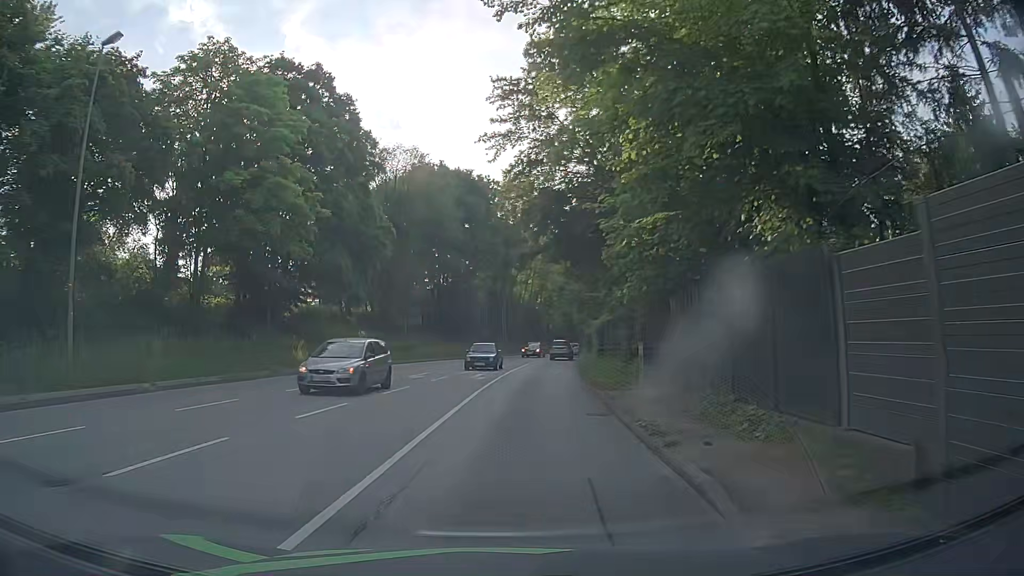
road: primary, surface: asphalt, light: Day
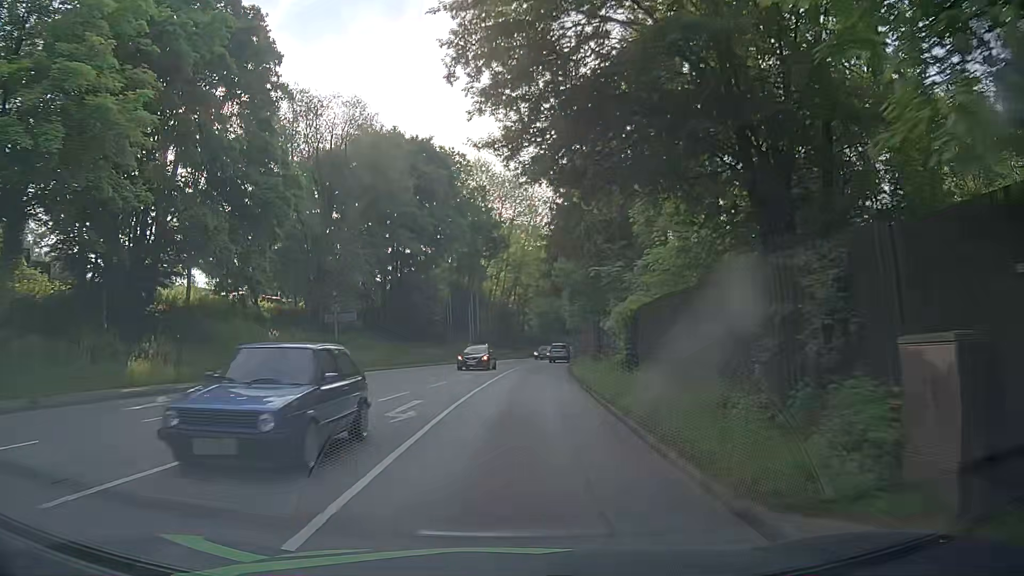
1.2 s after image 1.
(+0.4, +13.5) m; +3°
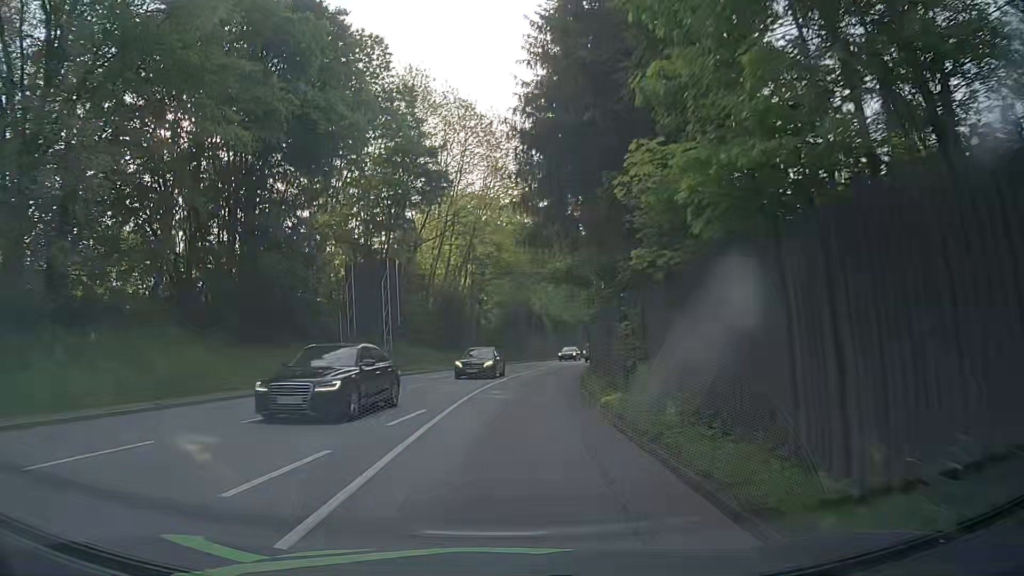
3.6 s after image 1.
(+1.0, +28.4) m; +4°
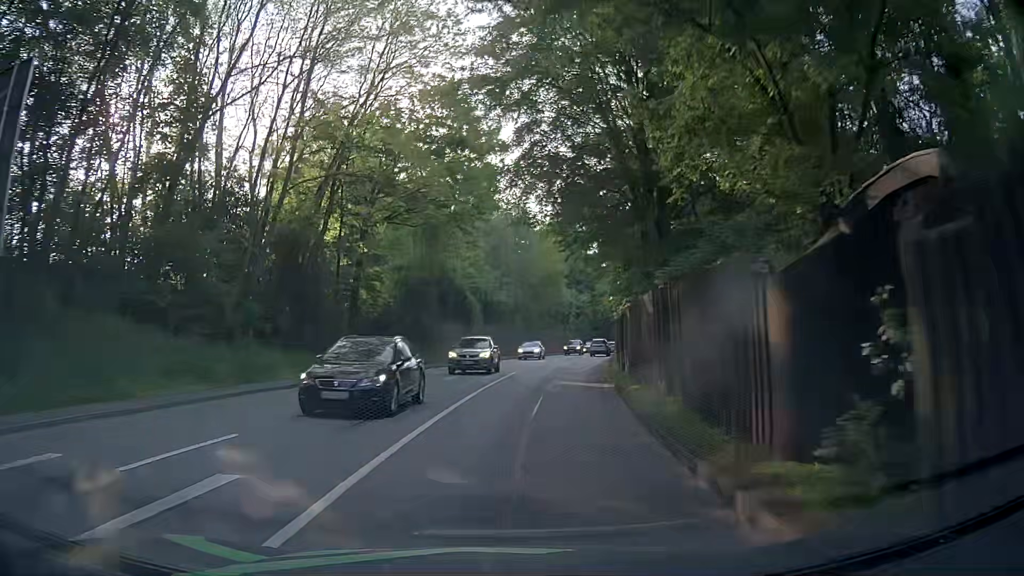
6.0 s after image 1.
(+0.8, +29.5) m; +5°
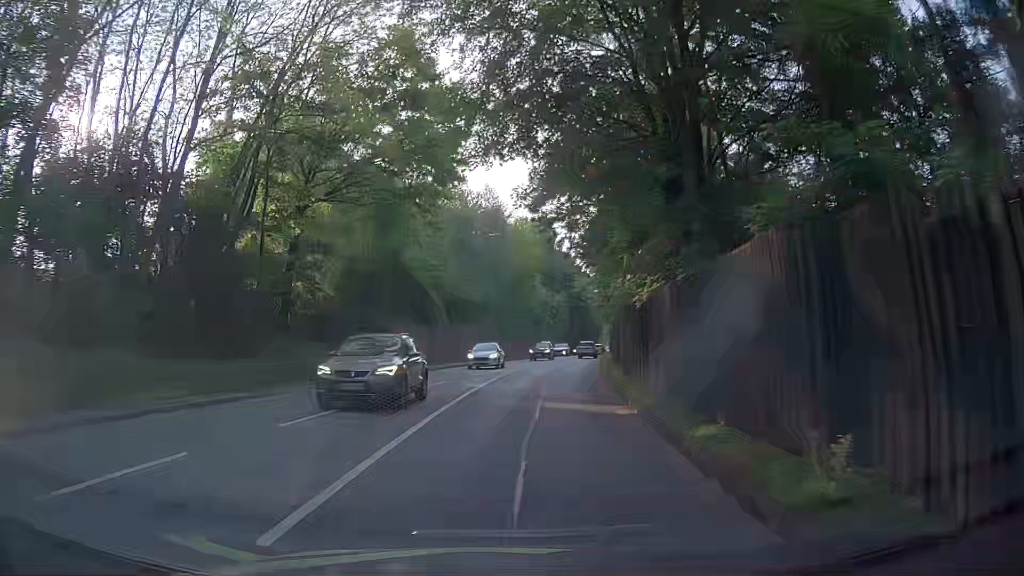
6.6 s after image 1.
(+0.2, +7.5) m; +2°
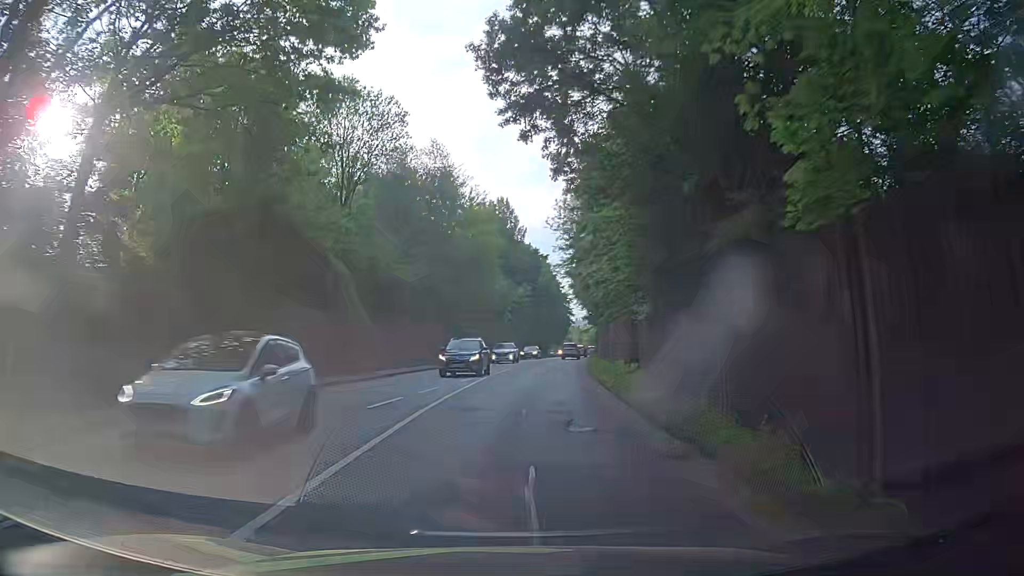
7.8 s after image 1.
(+0.5, +15.1) m; +5°
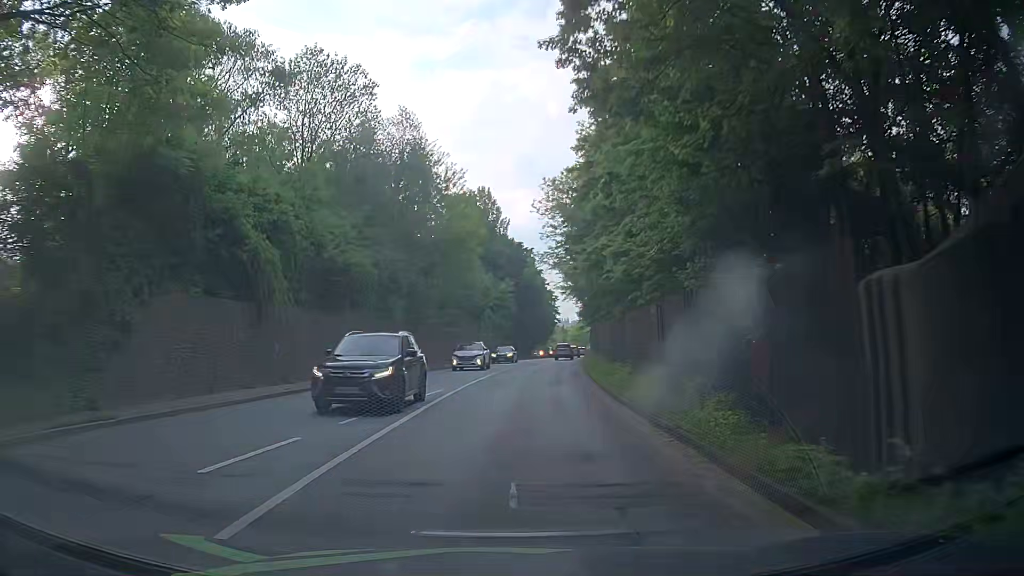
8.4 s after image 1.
(-0.1, +7.6) m; 0°
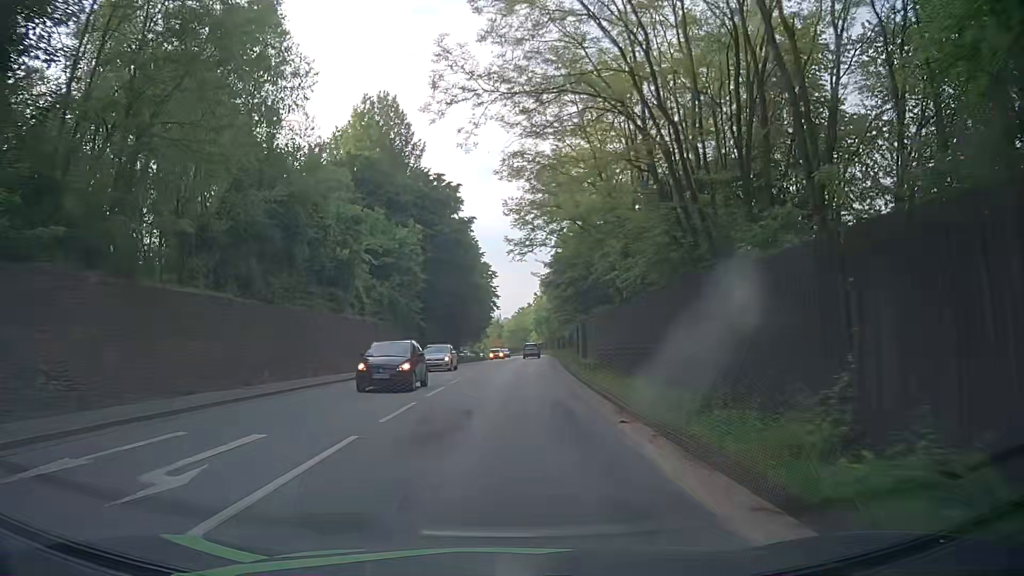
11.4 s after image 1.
(+2.5, +38.1) m; +6°
(0, +10) (0, +20) (+1, +30) (+1, +40) (+2, +50) (+2, +60) (+3, +70) (+3, +80) (+4, +90) (+4, +100) m
